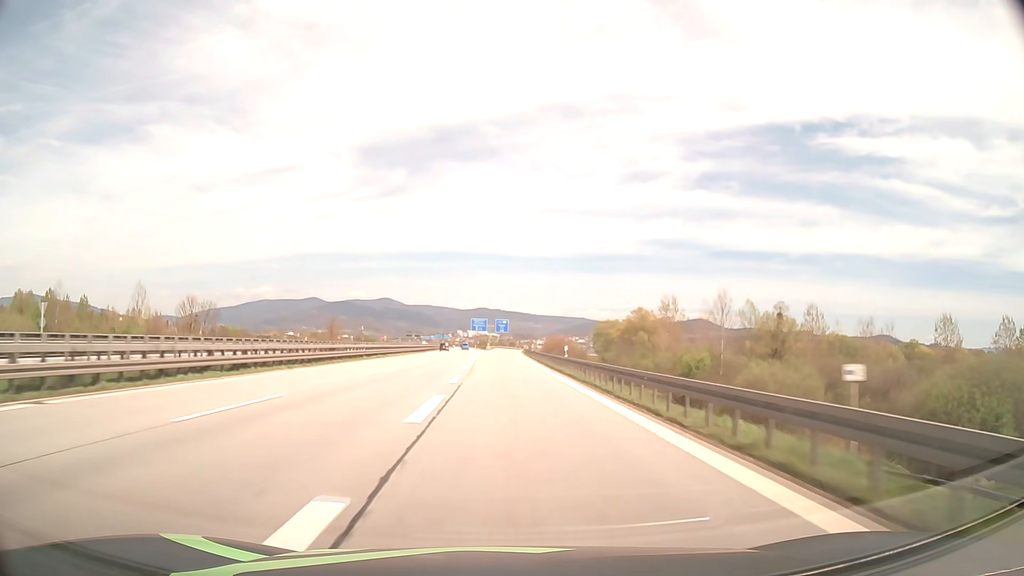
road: motorway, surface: asphalt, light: Day
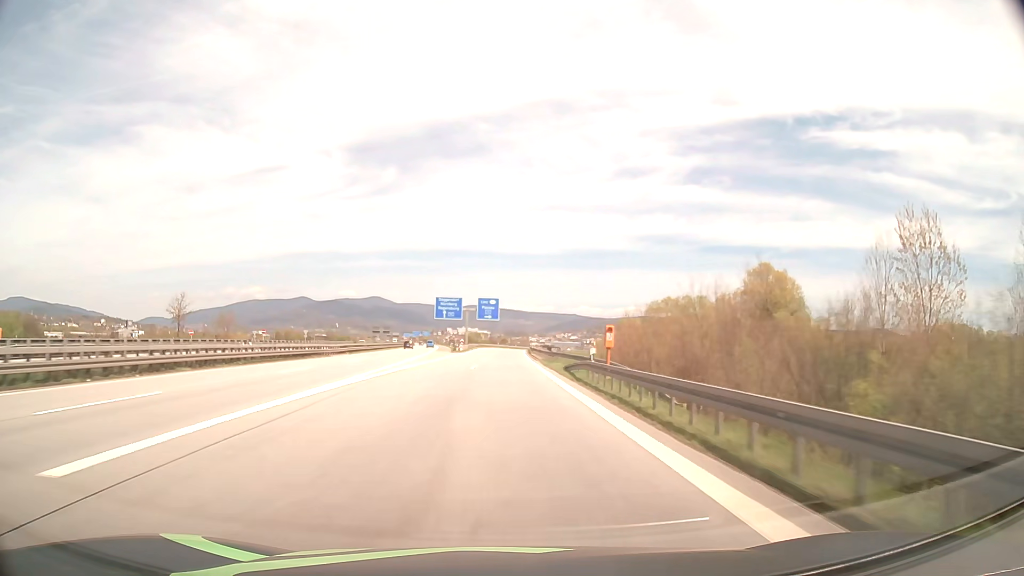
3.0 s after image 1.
(+0.4, +89.8) m; +1°
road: motorway_link
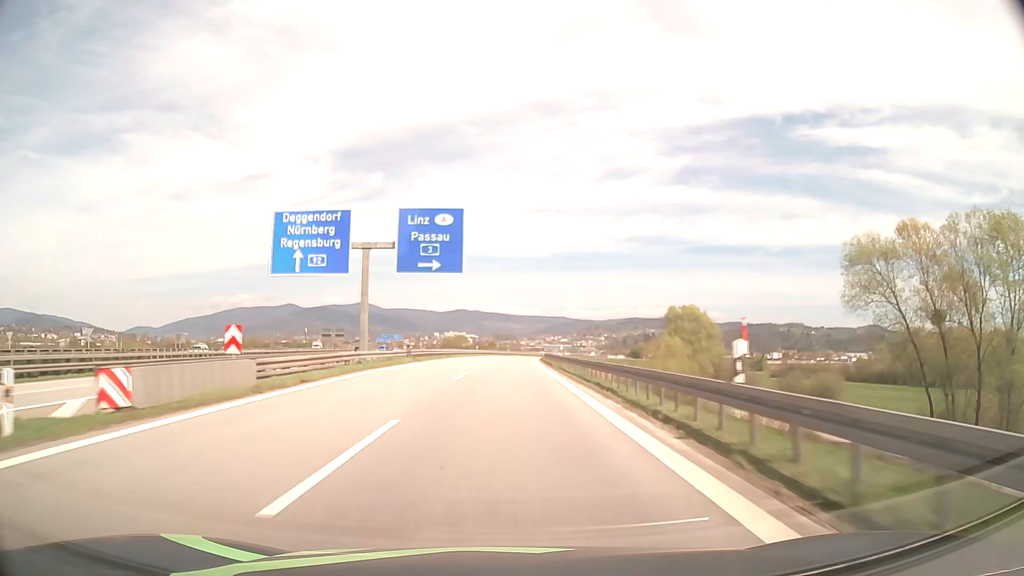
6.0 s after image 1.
(+0.6, +83.3) m; +1°
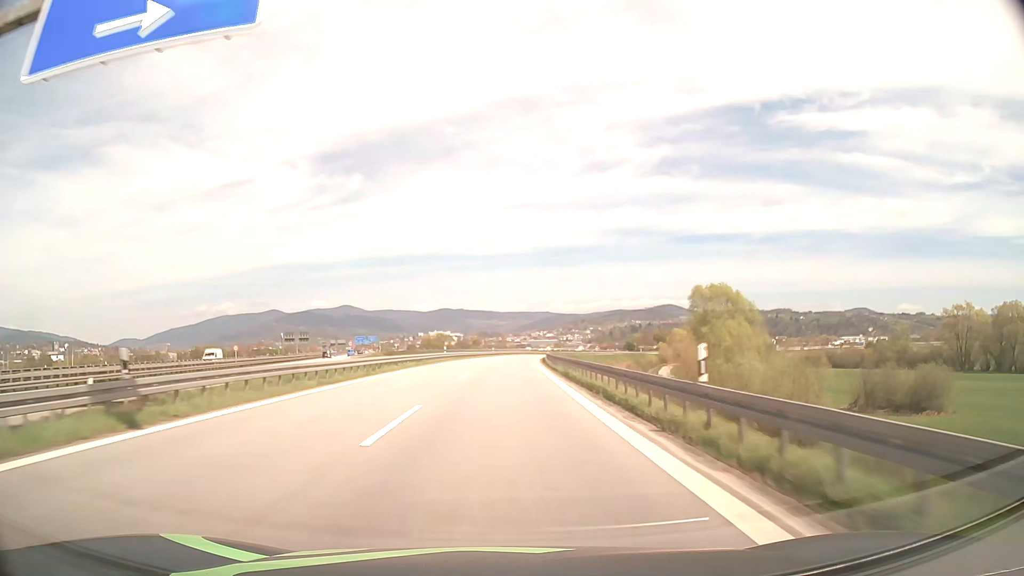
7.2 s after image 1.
(+0.3, +31.9) m; +1°
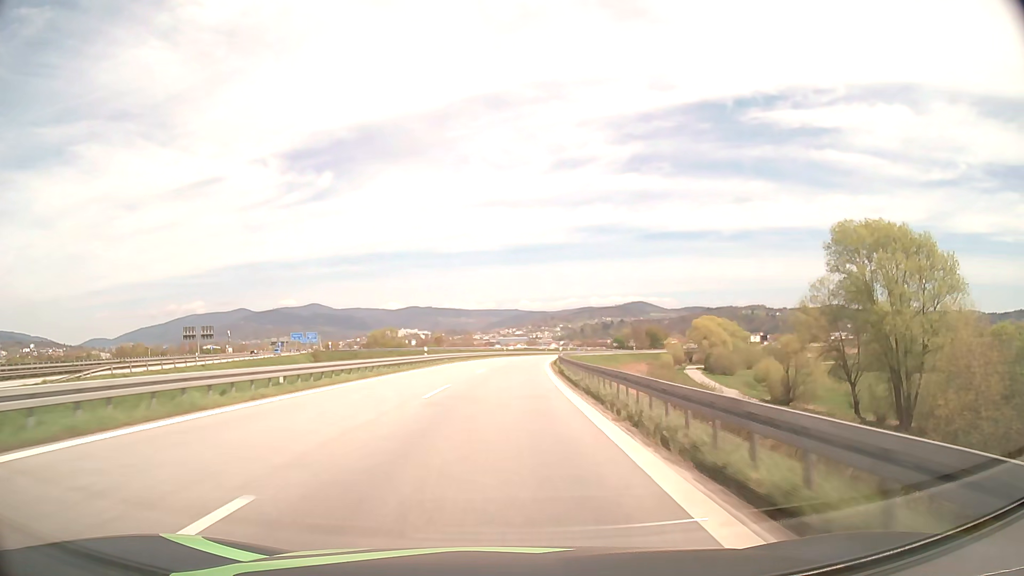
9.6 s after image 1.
(+1.3, +63.2) m; +2°
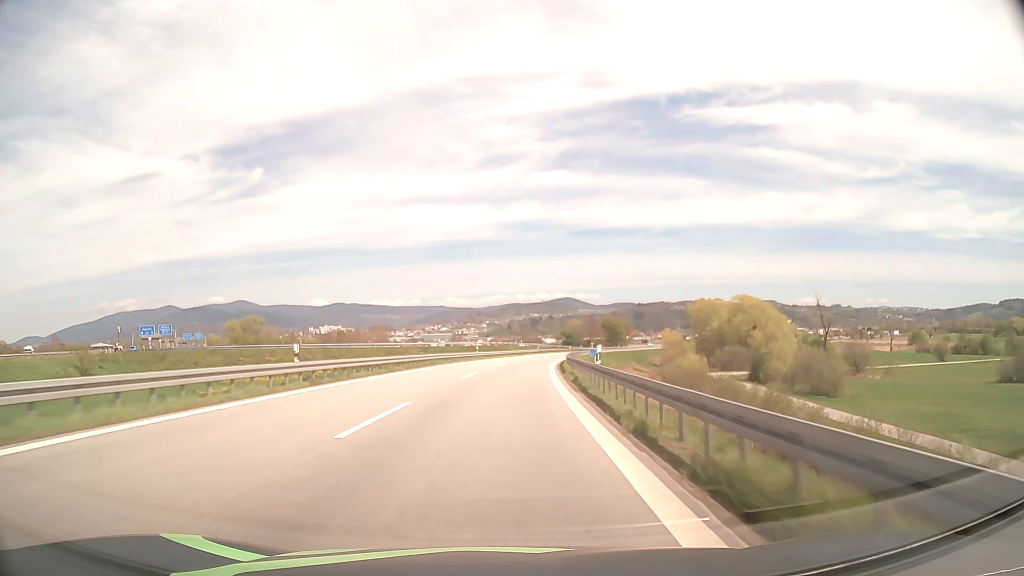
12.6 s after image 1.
(+4.3, +79.4) m; +6°
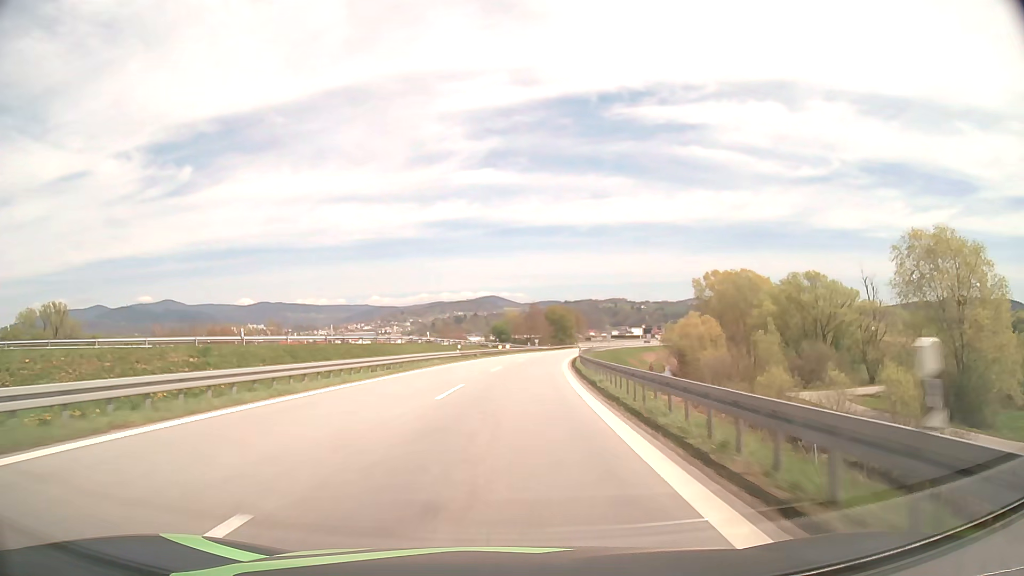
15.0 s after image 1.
(+3.3, +64.4) m; +6°
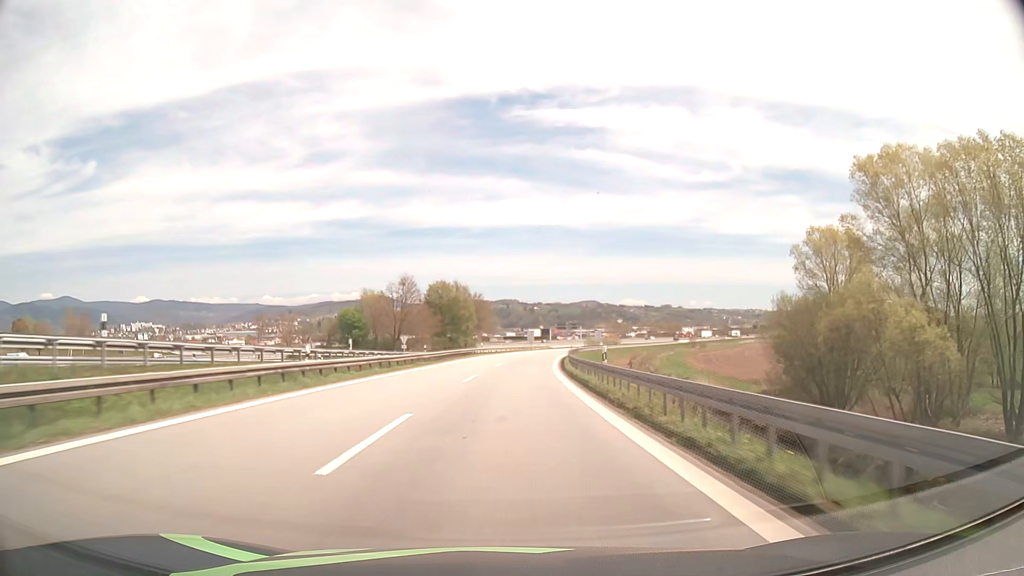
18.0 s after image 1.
(+6.7, +81.1) m; +9°
(0, +10) (0, +20) (+1, +30) (+1, +40) (+2, +50) (+3, +60) (+4, +70) (+5, +80) (+7, +90) (+9, +99) m
